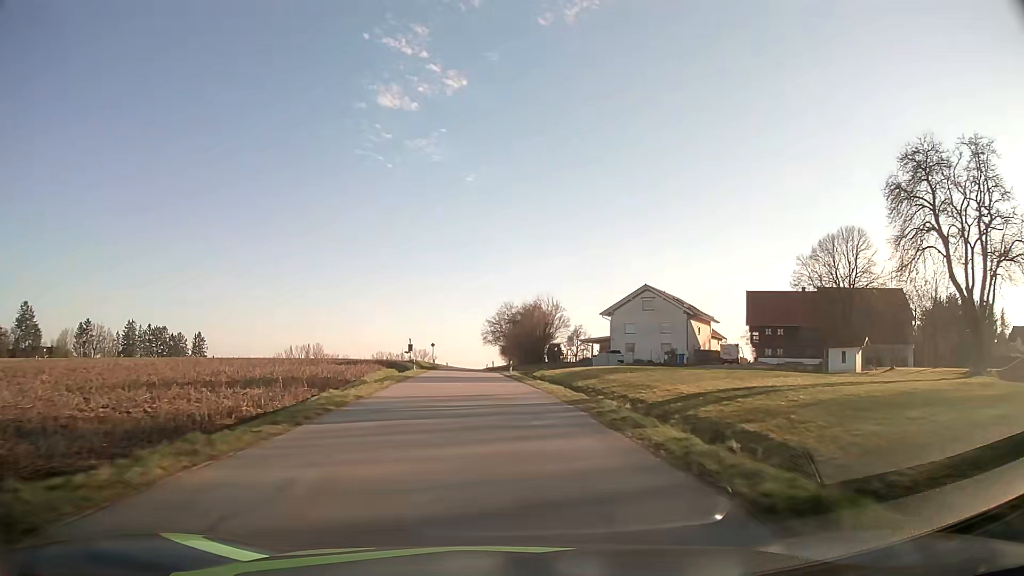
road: tertiary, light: Day
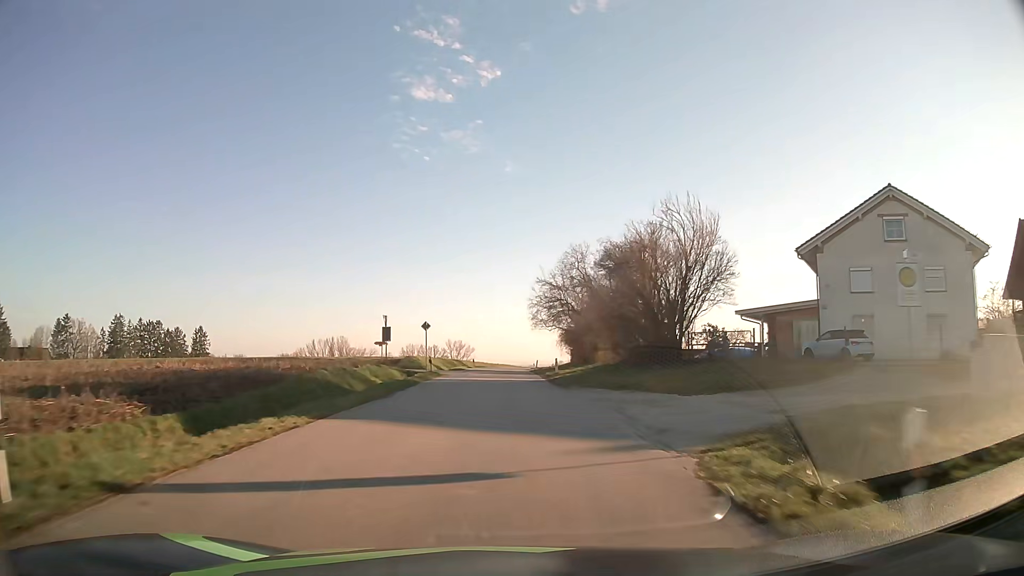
(-2.0, +43.7) m; -4°
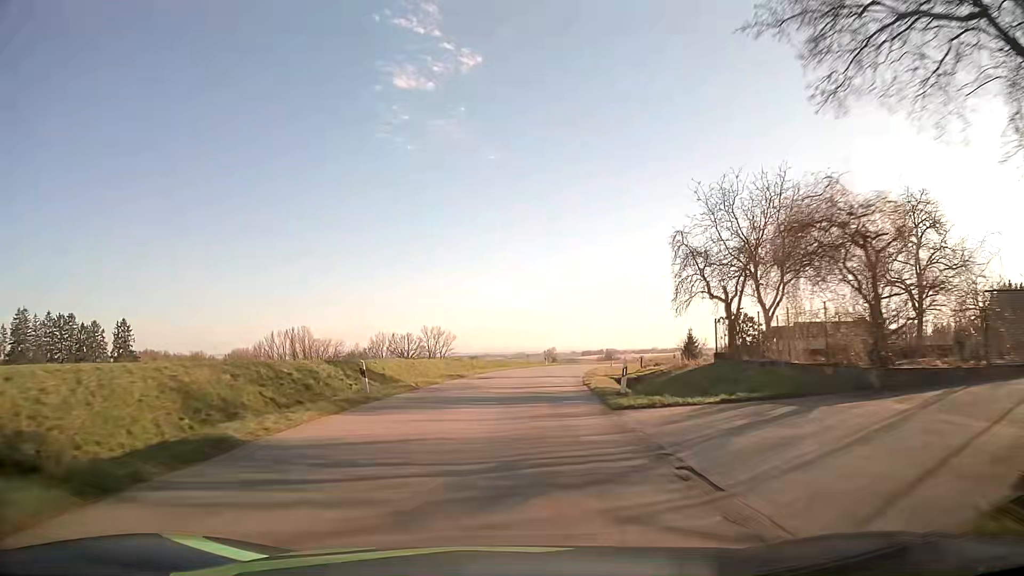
(-0.1, +56.9) m; 0°
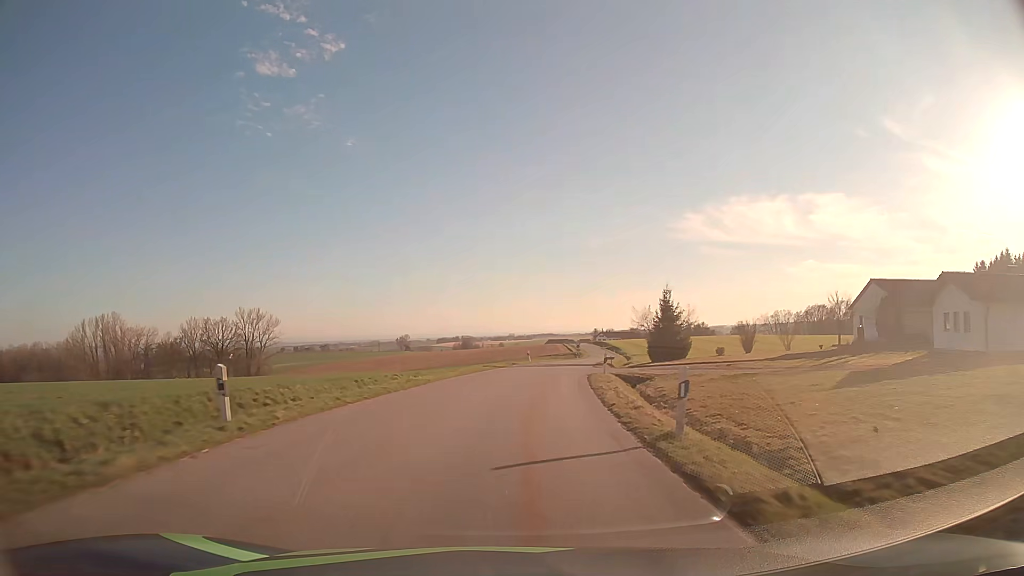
(+6.1, +58.6) m; +12°
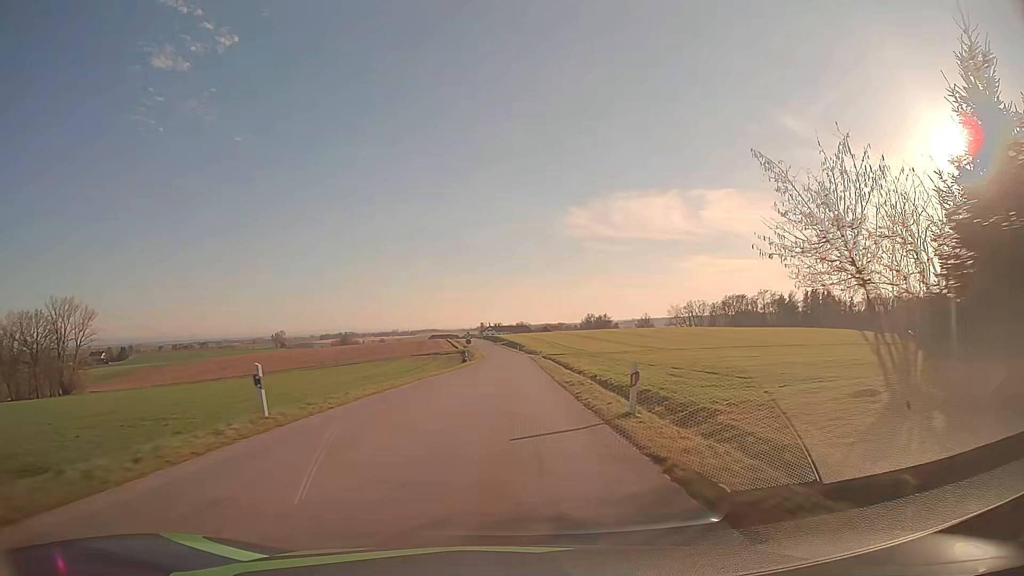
(+4.4, +47.6) m; +10°
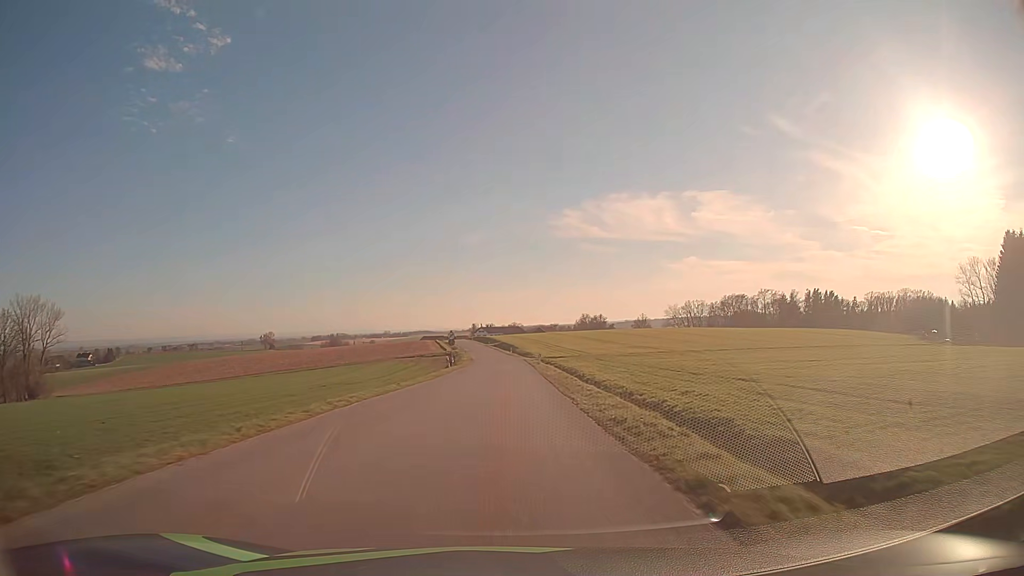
(+0.1, +12.1) m; +1°
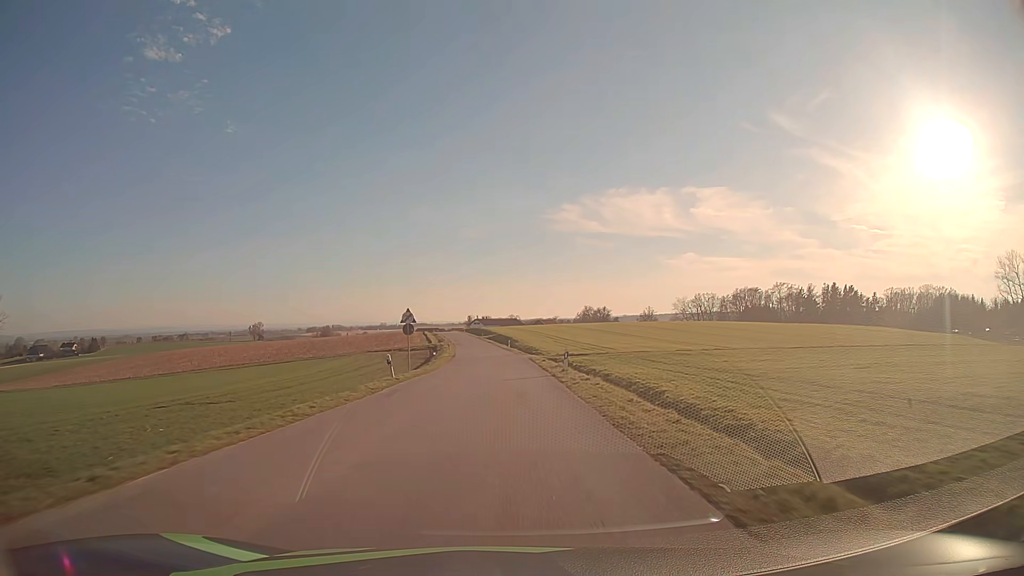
(+0.1, +24.4) m; 0°
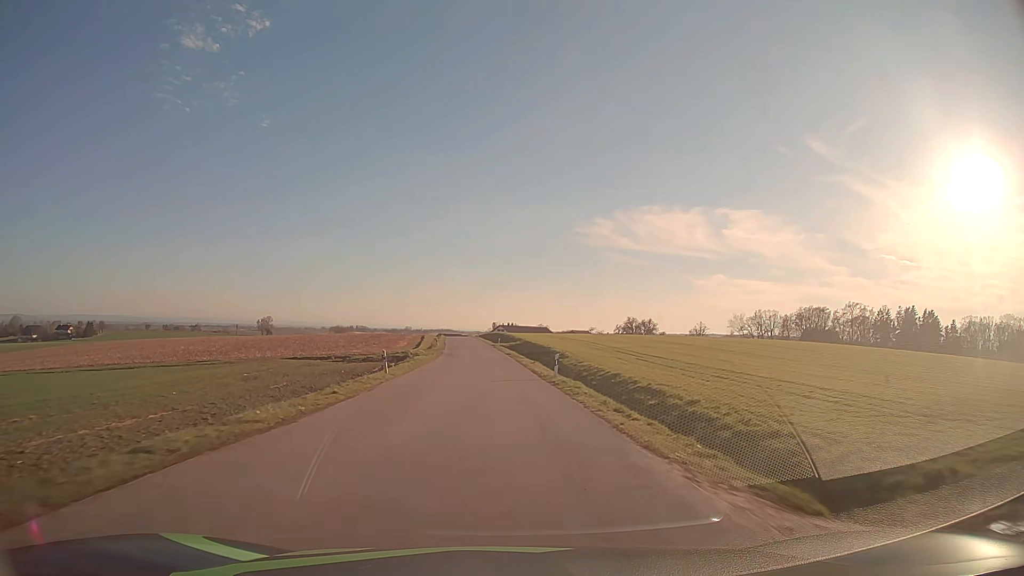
(-0.6, +49.8) m; -2°
(0, +10) (0, +20) (-1, +30) (-1, +40) (-2, +50) (-2, +60) (-3, +70) (-4, +80) (-4, +90) (-5, +100) m
